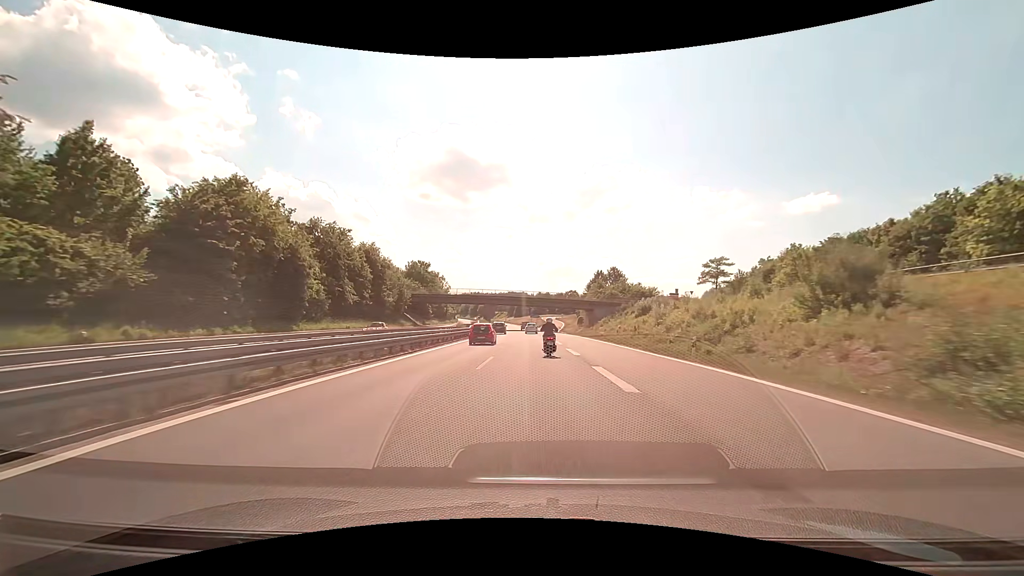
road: motorway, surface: asphalt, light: Day
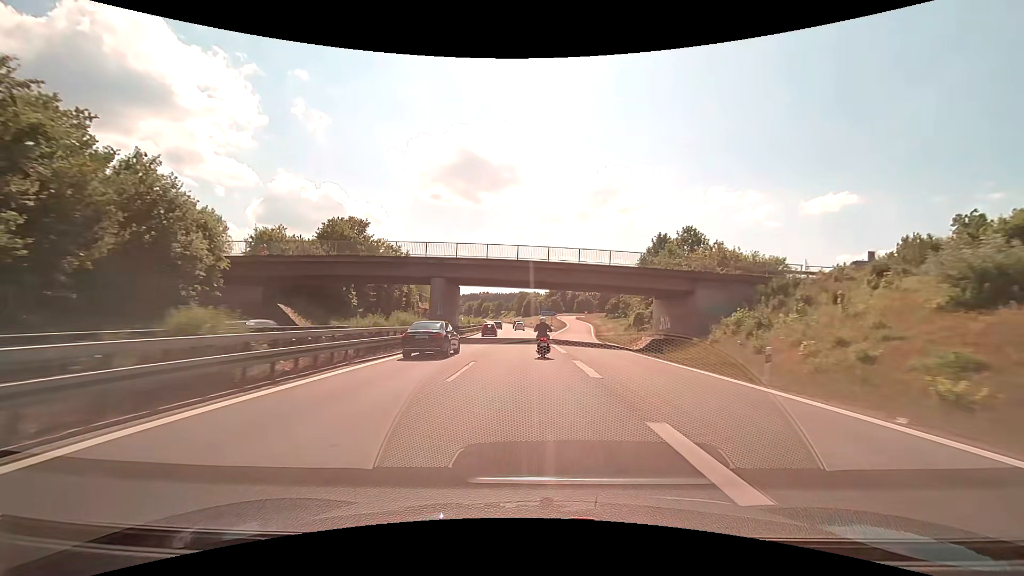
(-0.5, +57.2) m; -1°
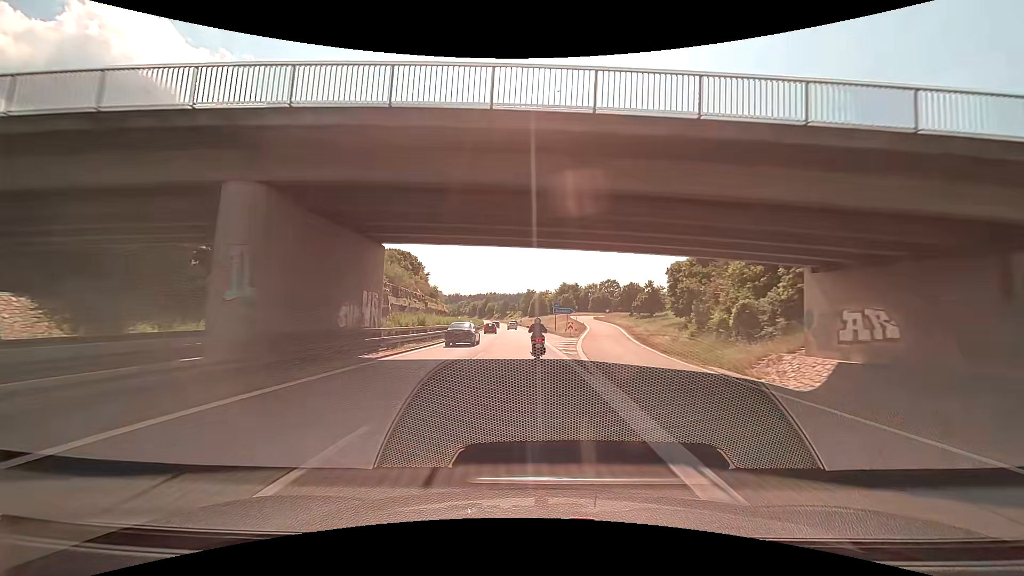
(-0.2, +29.0) m; -1°
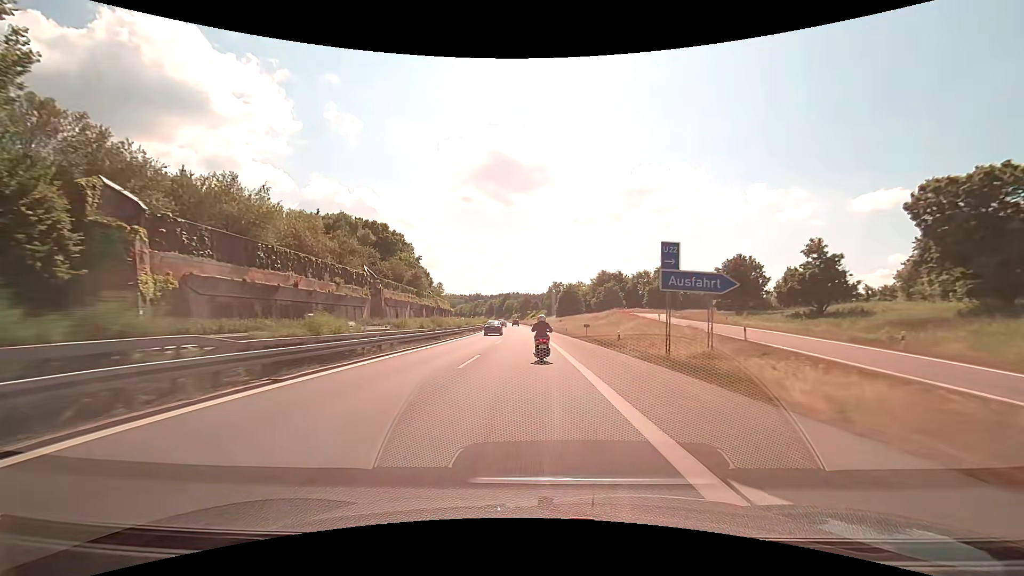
(-1.5, +57.9) m; -3°
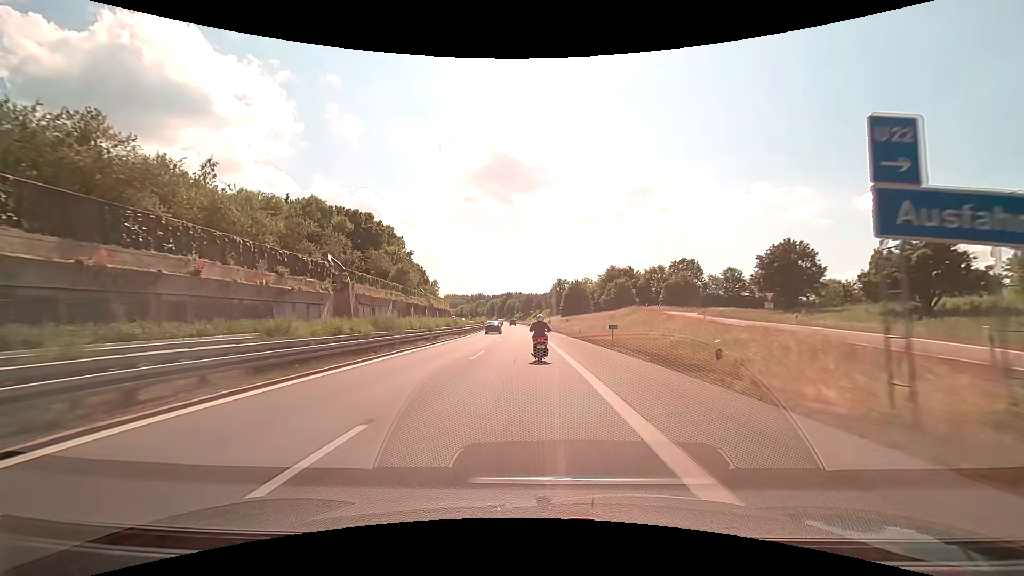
(0.0, +14.1) m; 0°
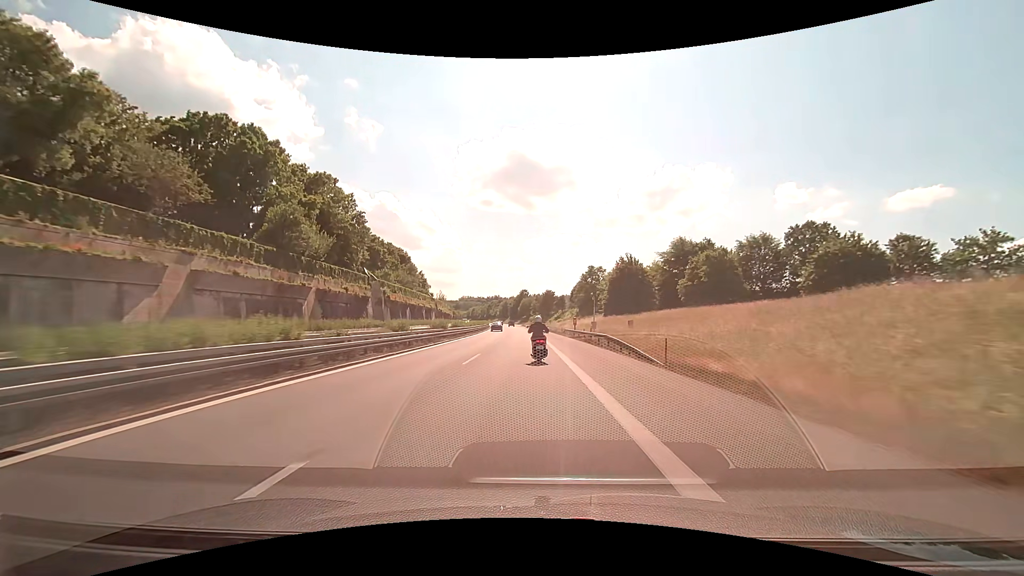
(-1.2, +55.4) m; -2°
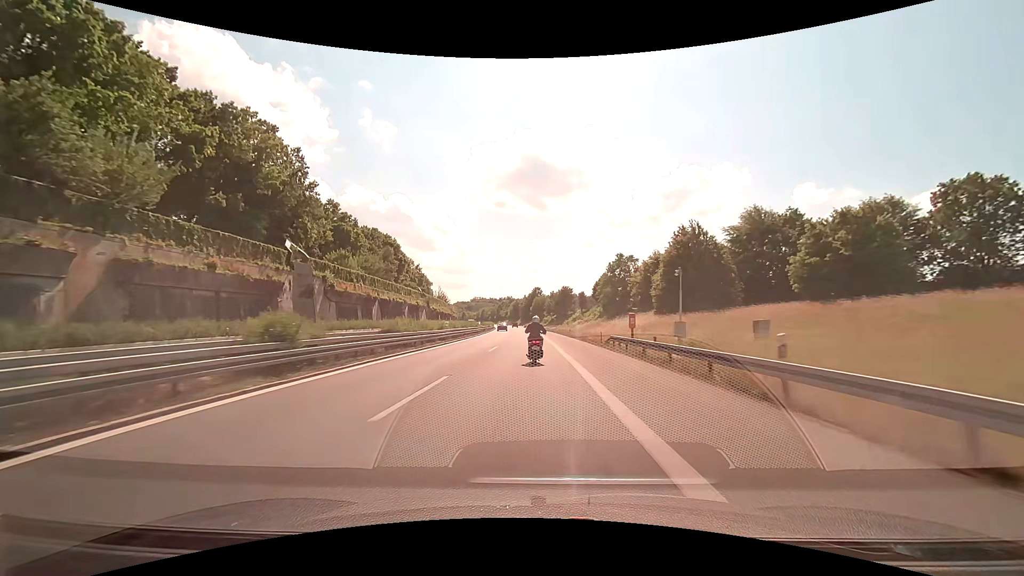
(-0.3, +27.8) m; -1°
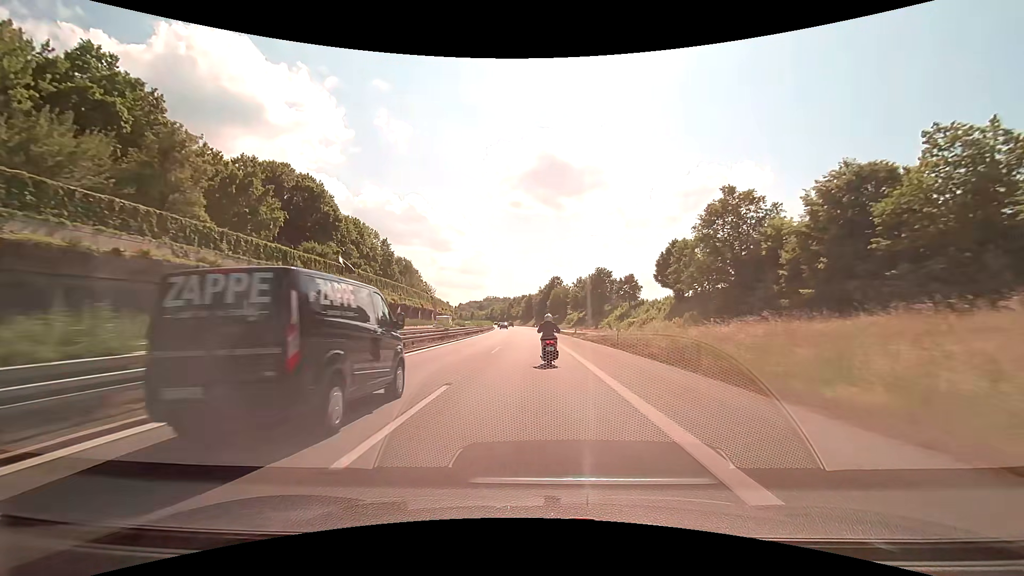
(-1.0, +56.2) m; -2°
(0, +10) (0, +20) (0, +30) (0, +40) (-1, +50) (-1, +60) (-1, +70) (-2, +80) (-2, +90) (-3, +100) m
